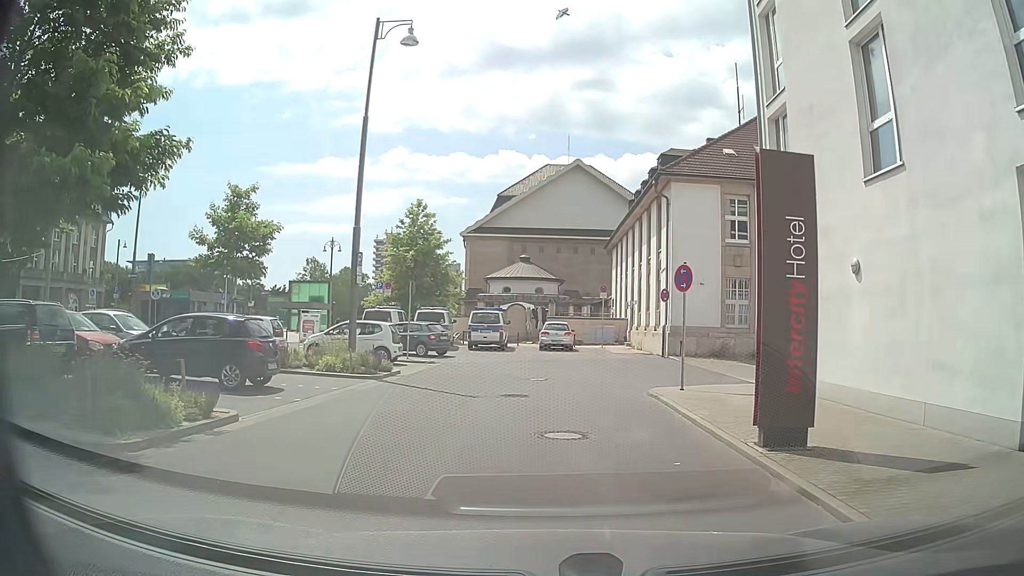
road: residential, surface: asphalt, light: Day
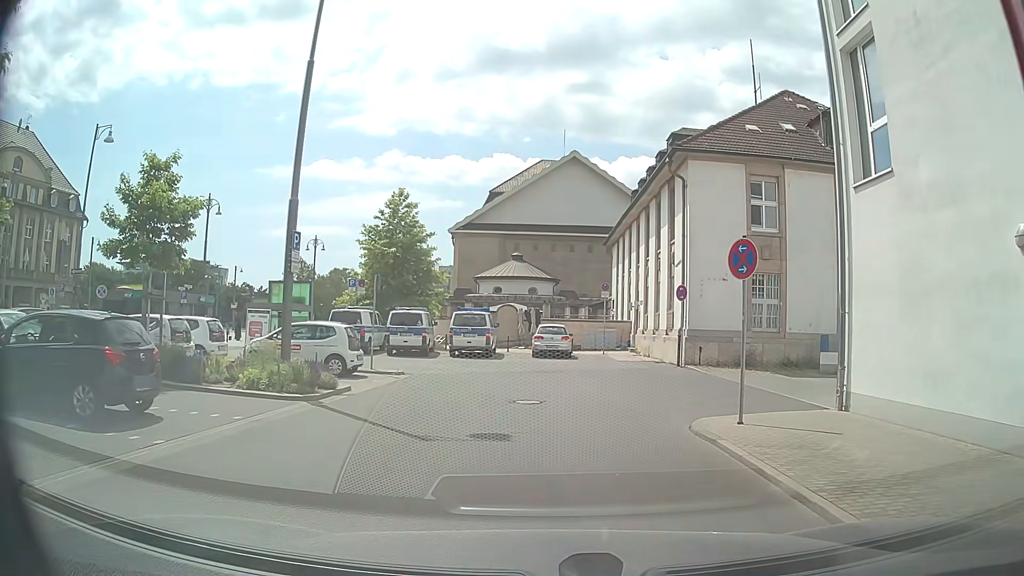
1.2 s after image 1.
(+0.2, +4.7) m; +2°
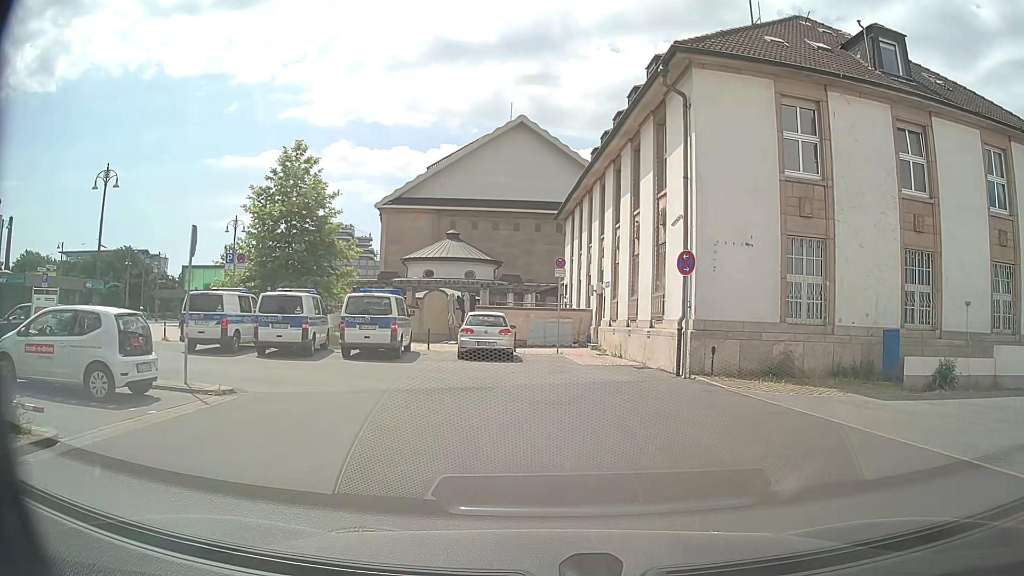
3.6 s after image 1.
(+0.4, +8.9) m; +6°
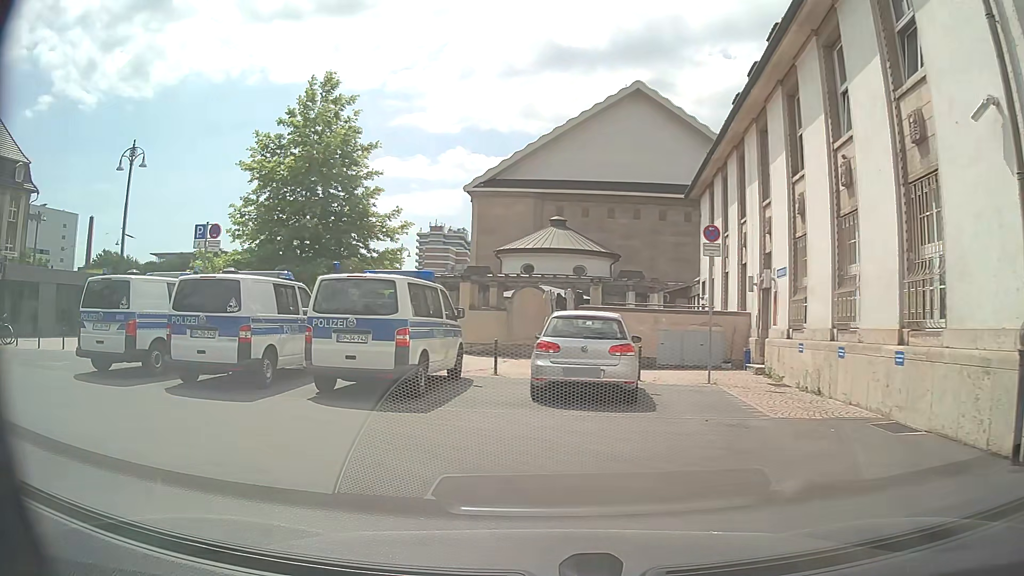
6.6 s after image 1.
(-0.4, +10.1) m; -10°
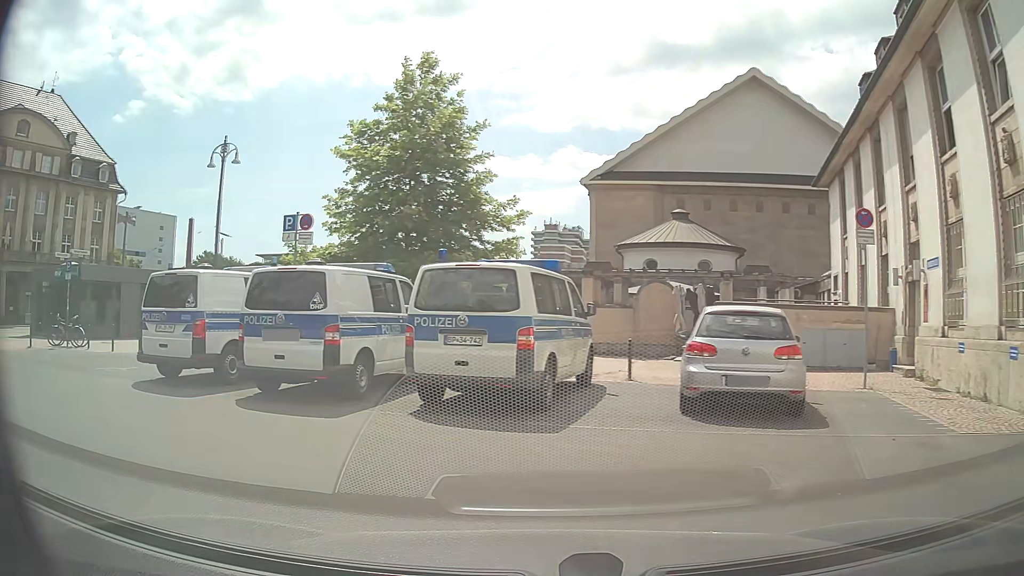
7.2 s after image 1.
(-0.2, +1.9) m; -11°
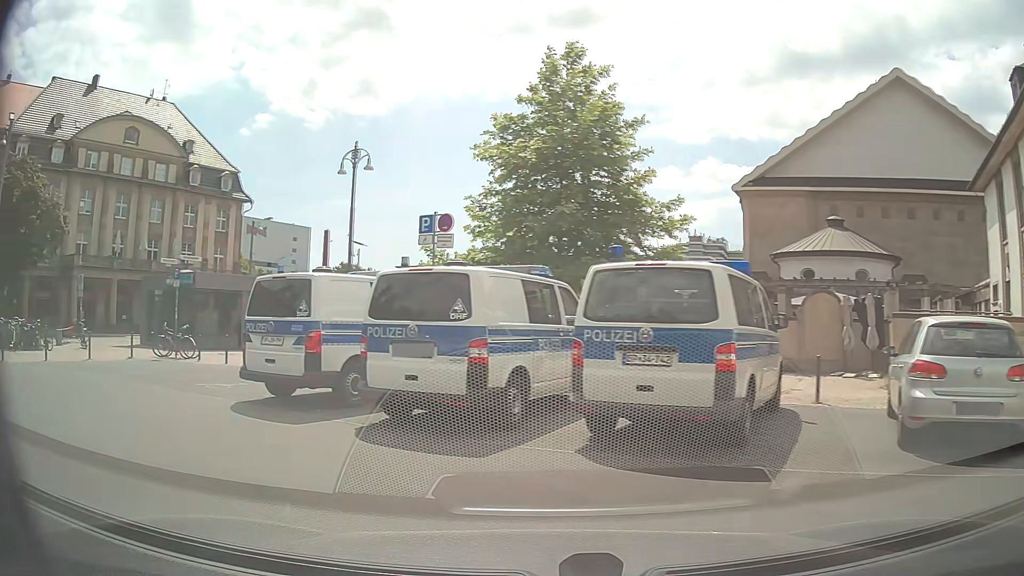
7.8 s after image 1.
(-0.1, +1.9) m; -11°
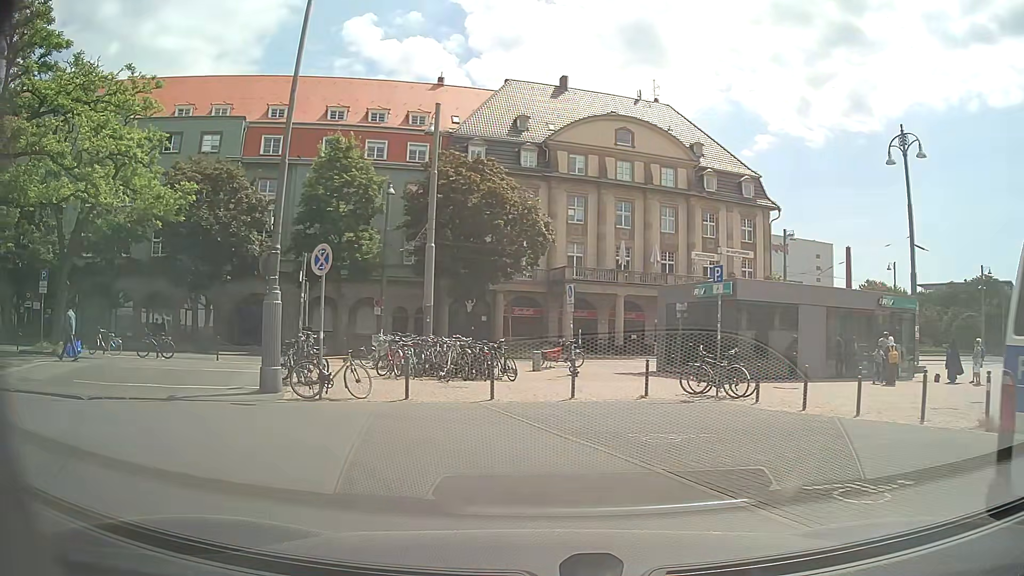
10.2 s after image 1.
(-3.2, +6.6) m; -44°
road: service
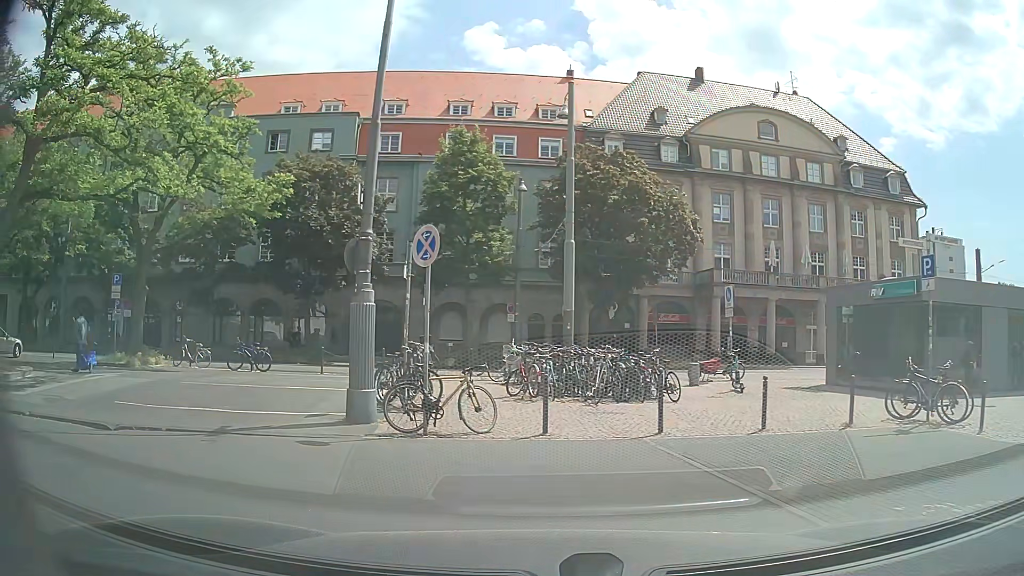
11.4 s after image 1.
(-0.3, +3.4) m; -10°
